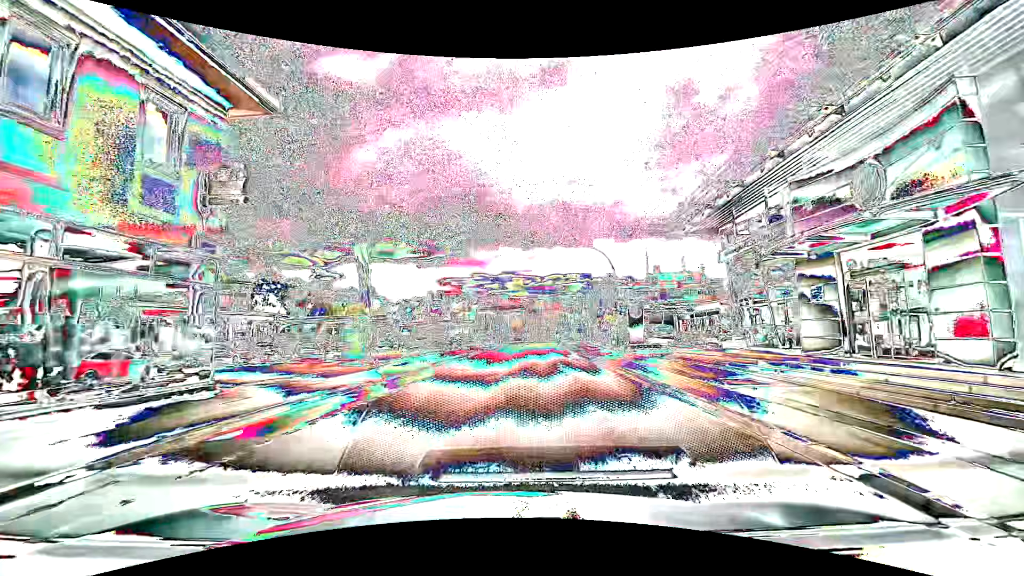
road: tertiary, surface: asphalt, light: Day
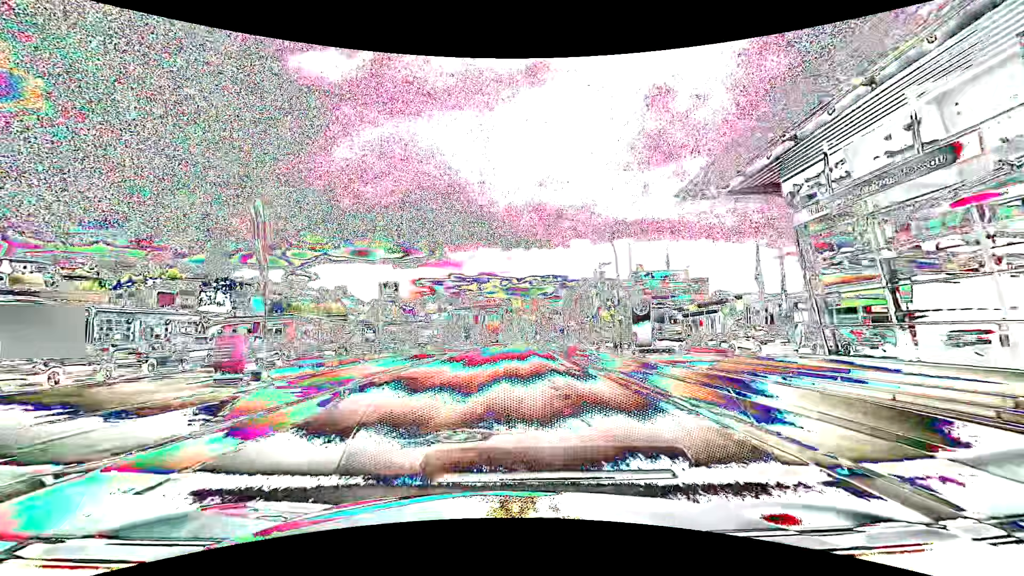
(+0.2, +9.5) m; +2°
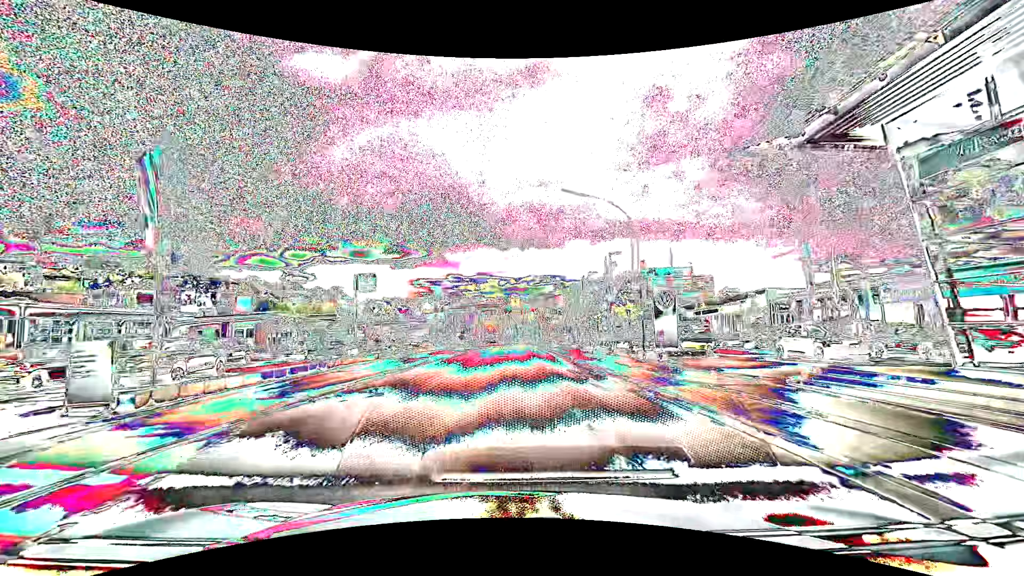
(0.0, +5.7) m; +1°
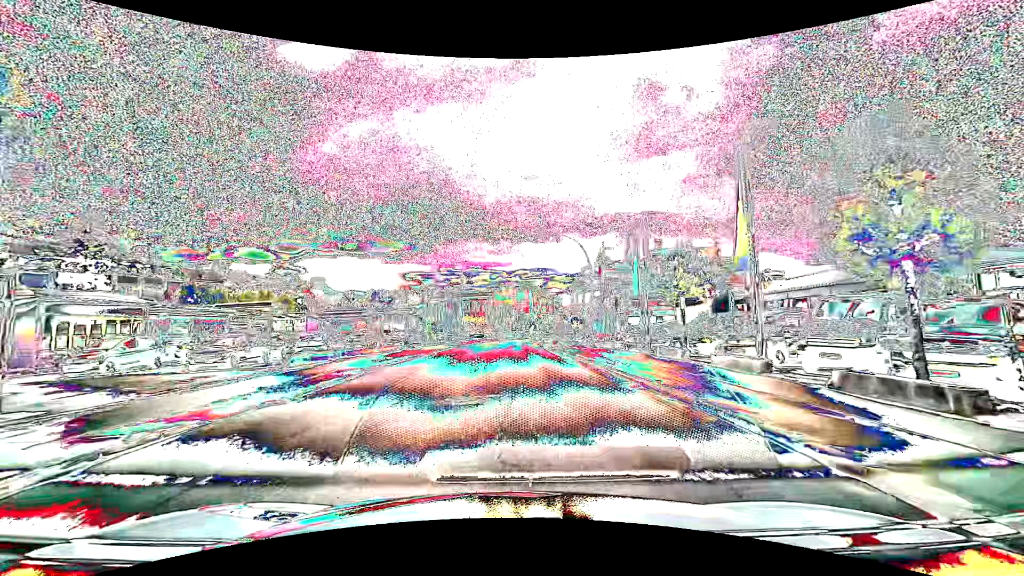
(+0.1, +23.3) m; 0°
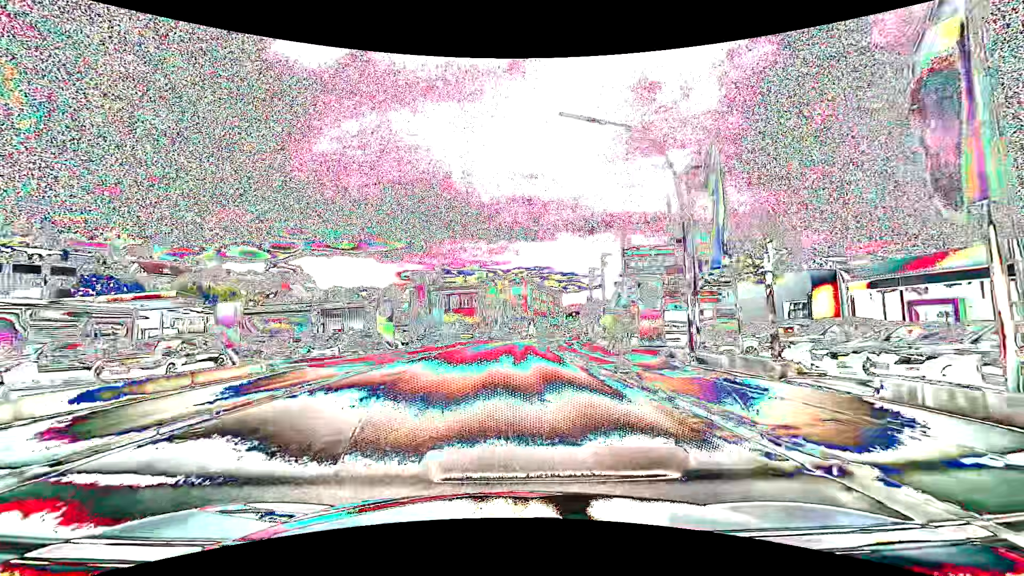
(+0.2, +19.7) m; 0°
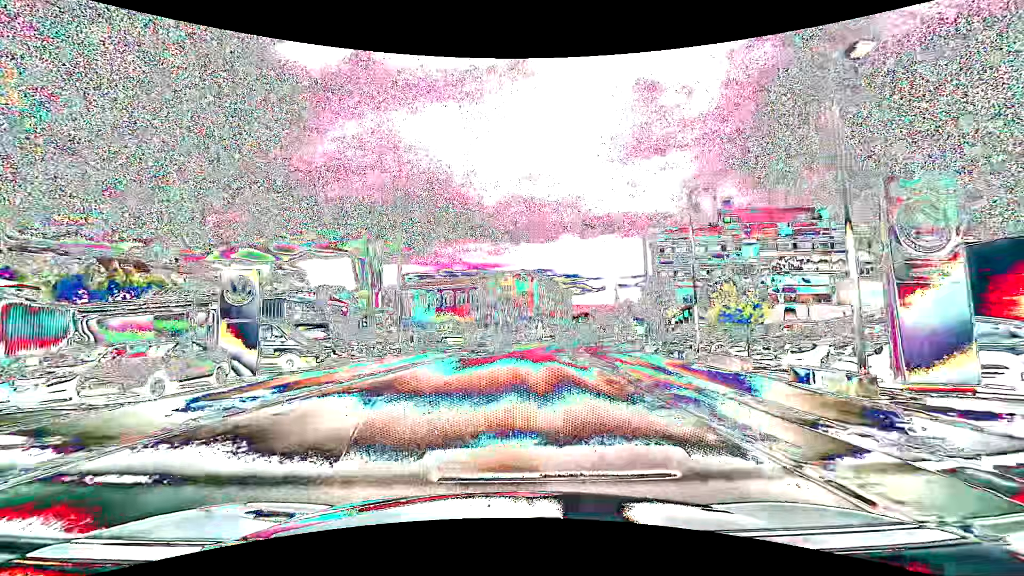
(+0.2, +20.7) m; -1°
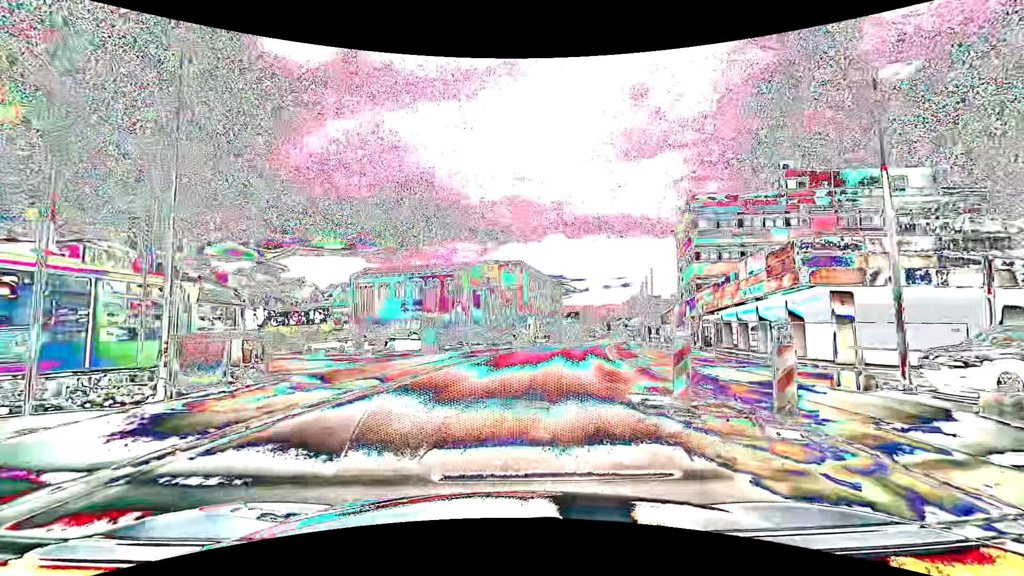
(+0.2, +21.9) m; +2°
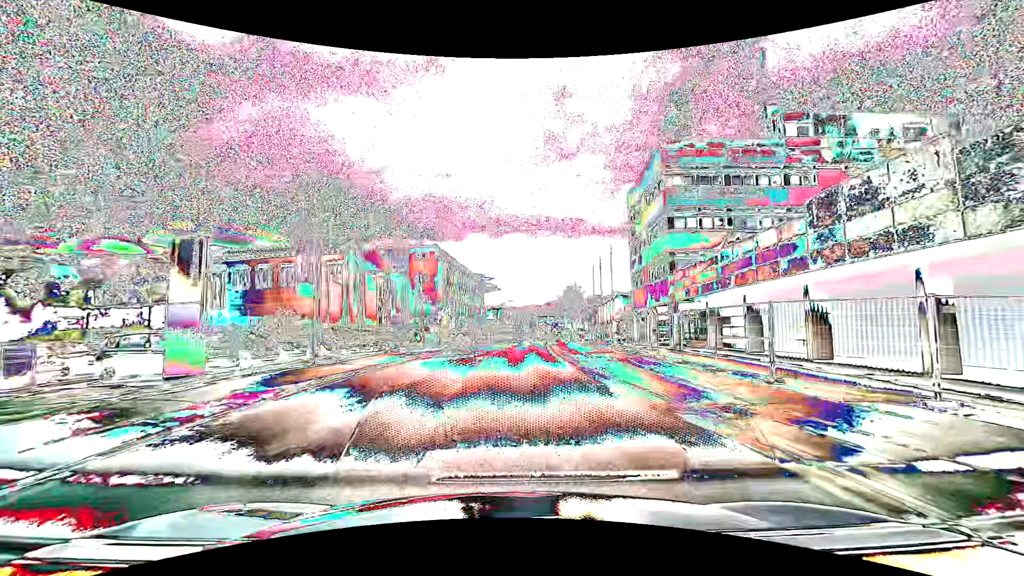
(+1.8, +18.9) m; +9°
(0, +10) (+1, +20) (+1, +30) (+1, +40) (+2, +50) (+3, +60) (+4, +70) (+4, +80) (+5, +90) (+6, +100) m
